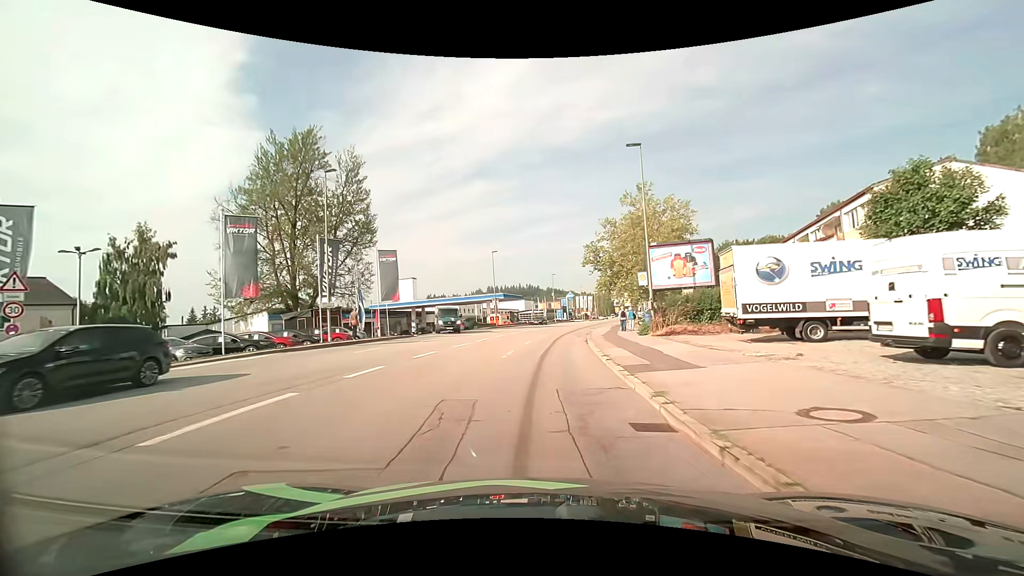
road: tertiary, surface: asphalt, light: Day
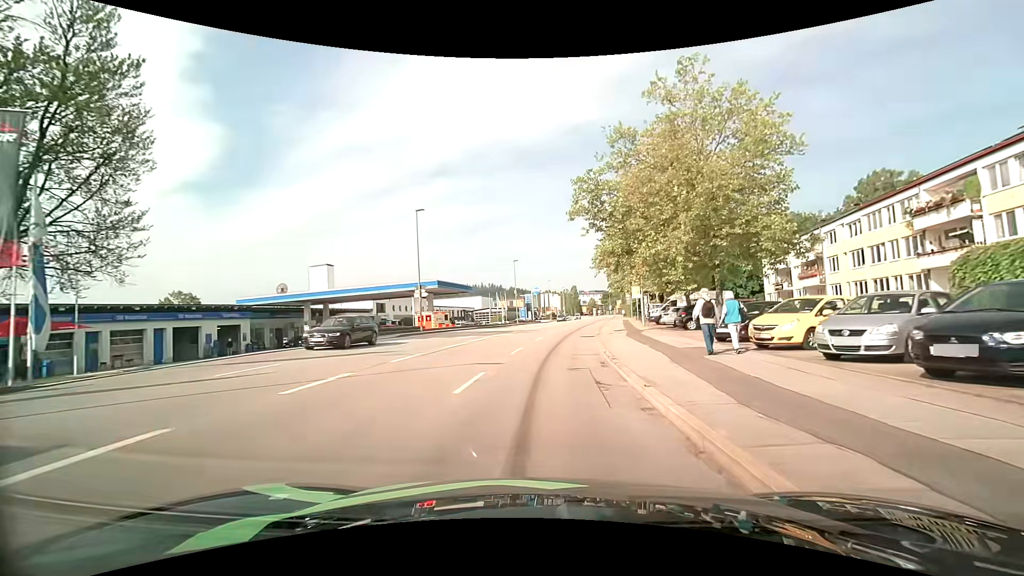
(+0.7, +26.5) m; +4°
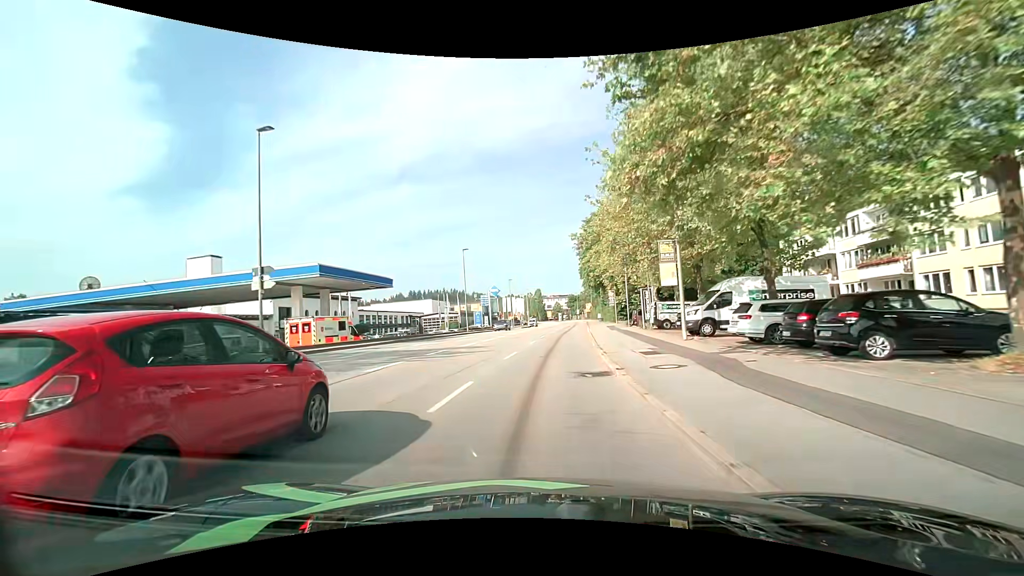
(+0.8, +19.2) m; +4°
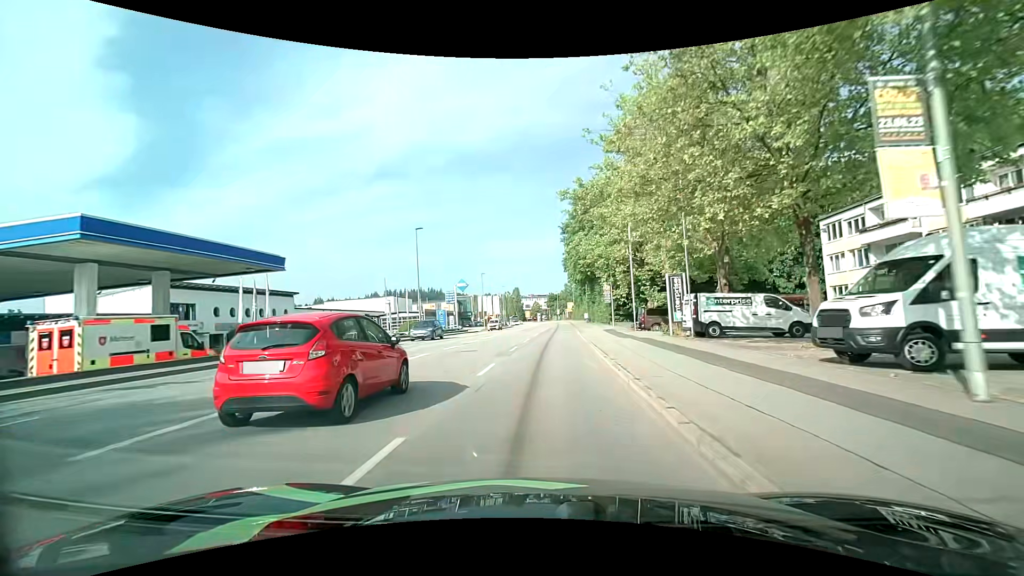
(+0.3, +14.0) m; +2°
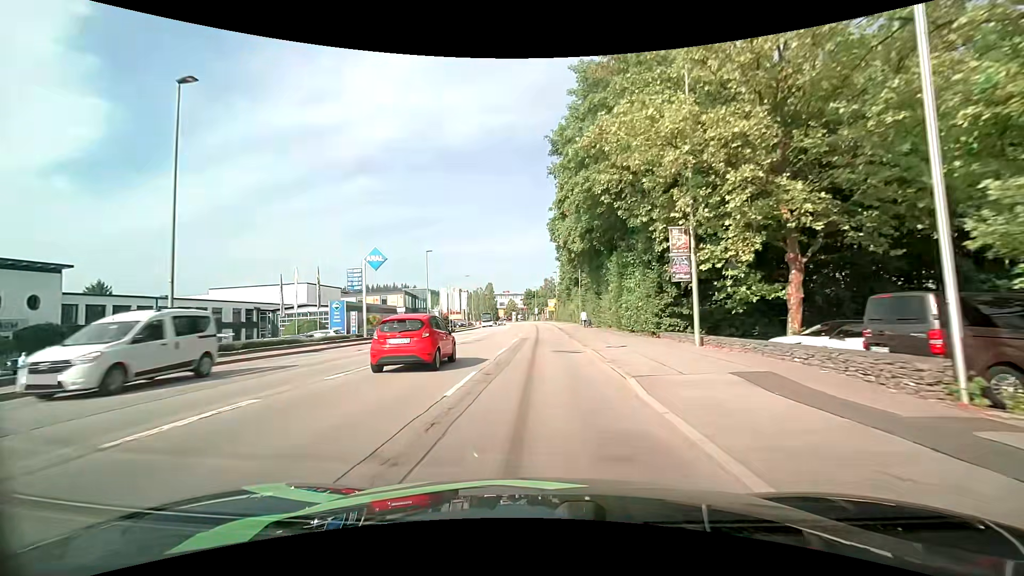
(+0.9, +29.5) m; +3°
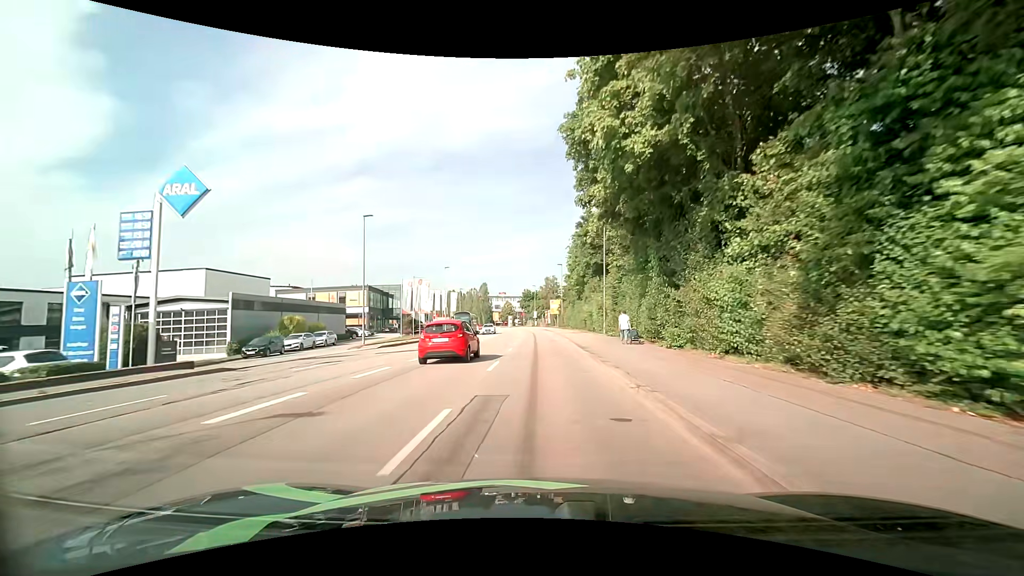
(-0.1, +22.9) m; 0°
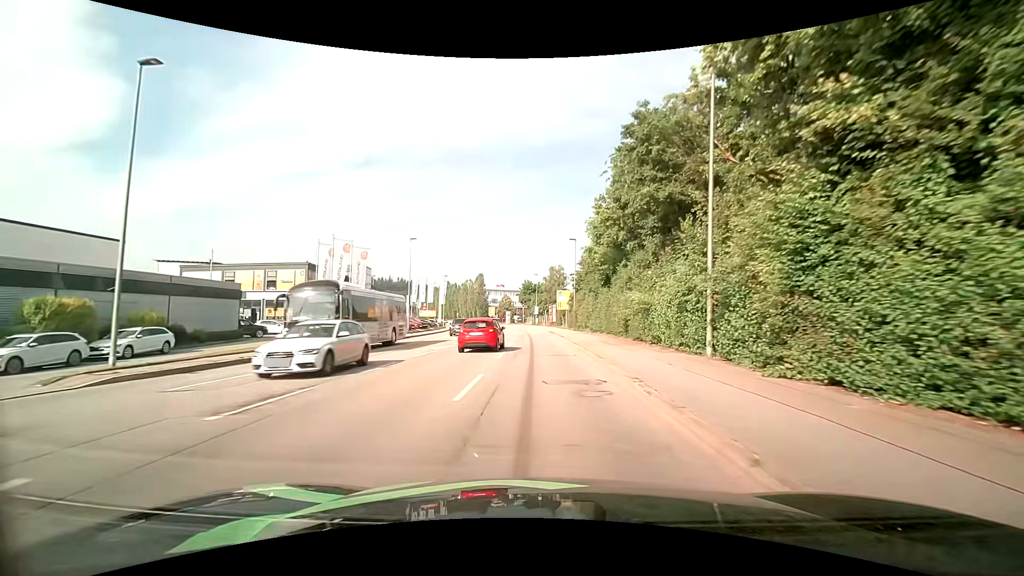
(-0.1, +23.3) m; 0°
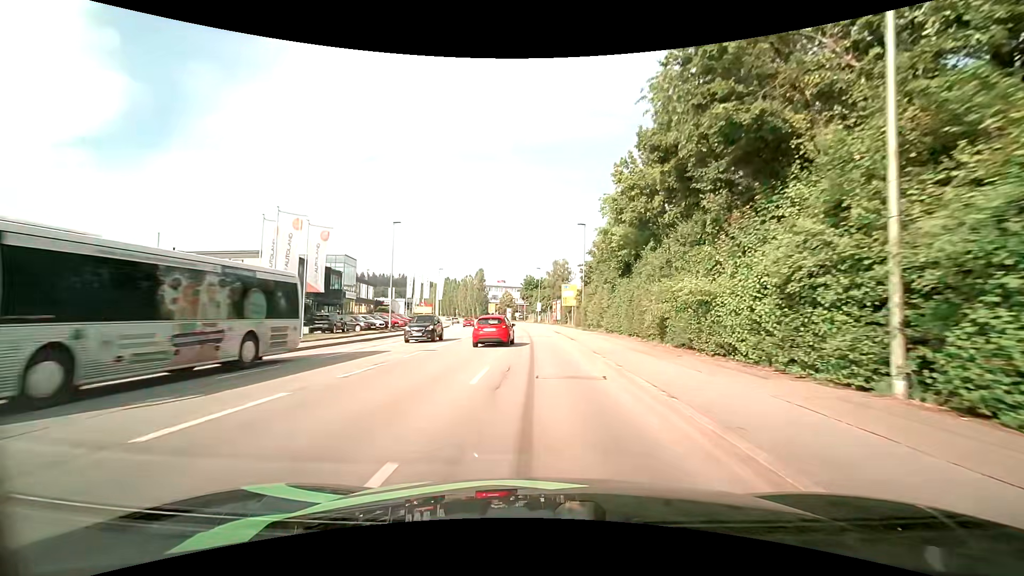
(0.0, +7.7) m; -1°
(0, +10) (0, +20) (0, +30) (0, +40) (-1, +50) (-1, +60) (-2, +70) (-3, +80) (-4, +90) (-5, +100) m
